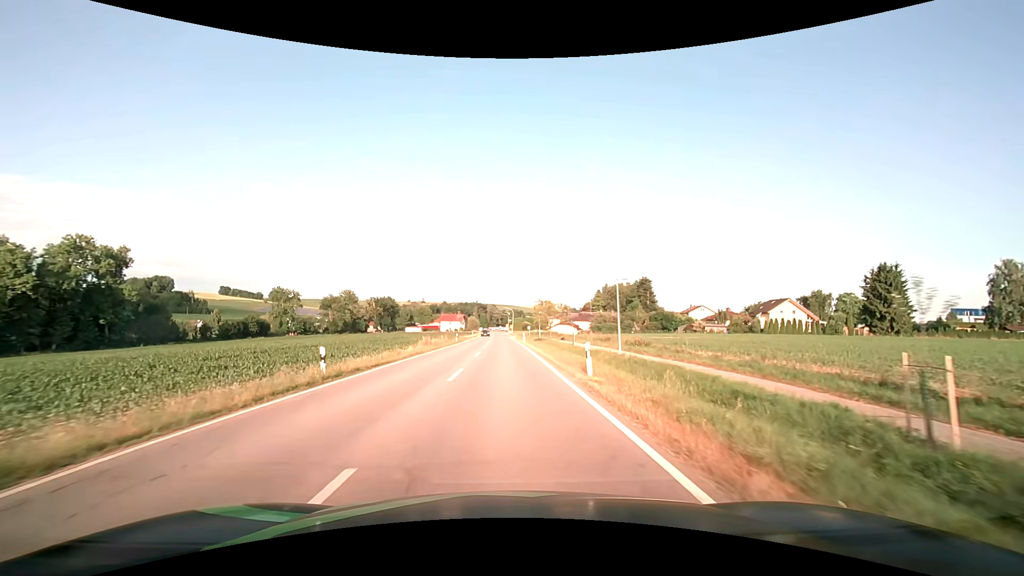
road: secondary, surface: asphalt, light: Day
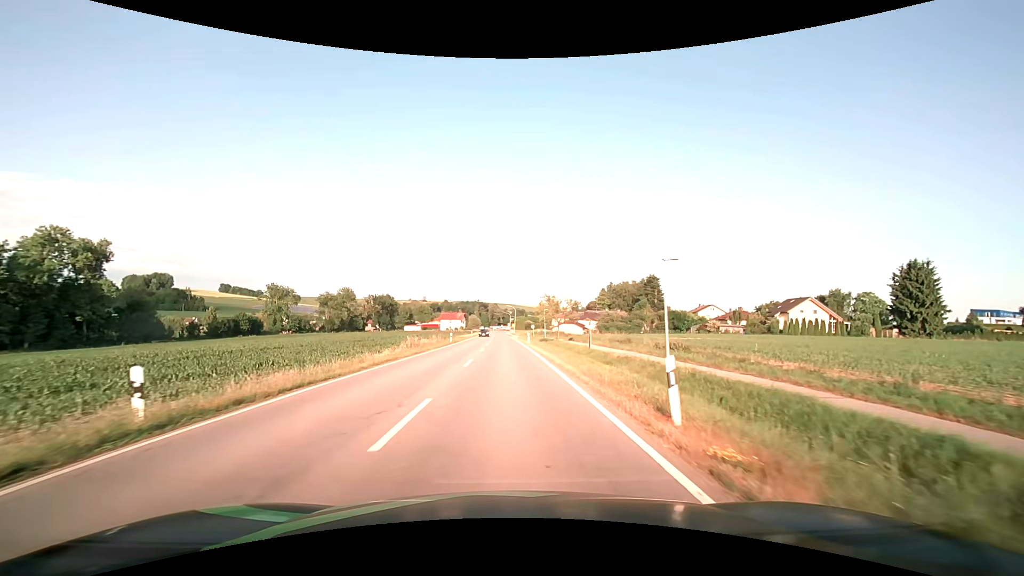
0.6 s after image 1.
(0.0, +7.6) m; 0°
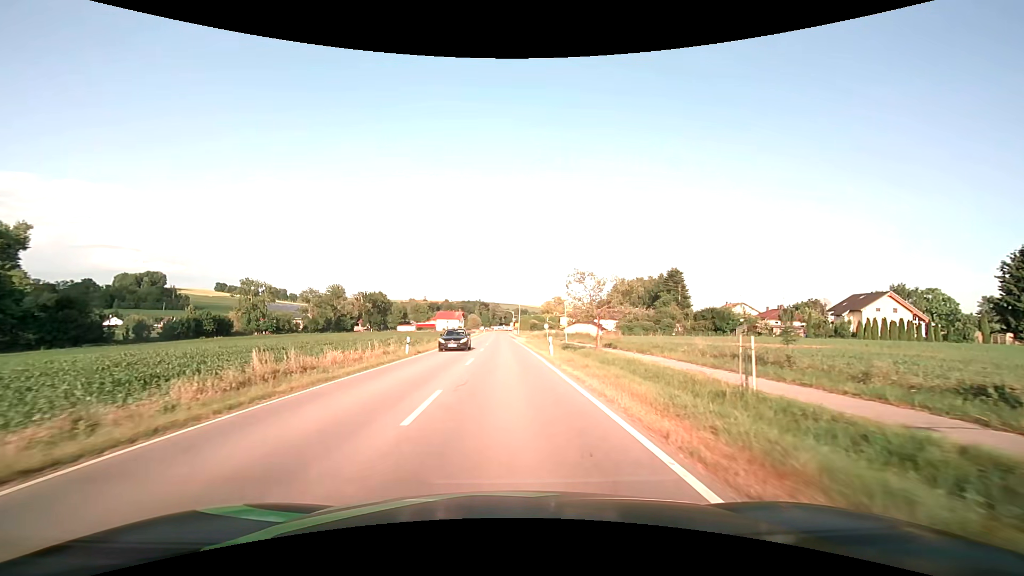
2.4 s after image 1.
(-0.1, +22.9) m; 0°
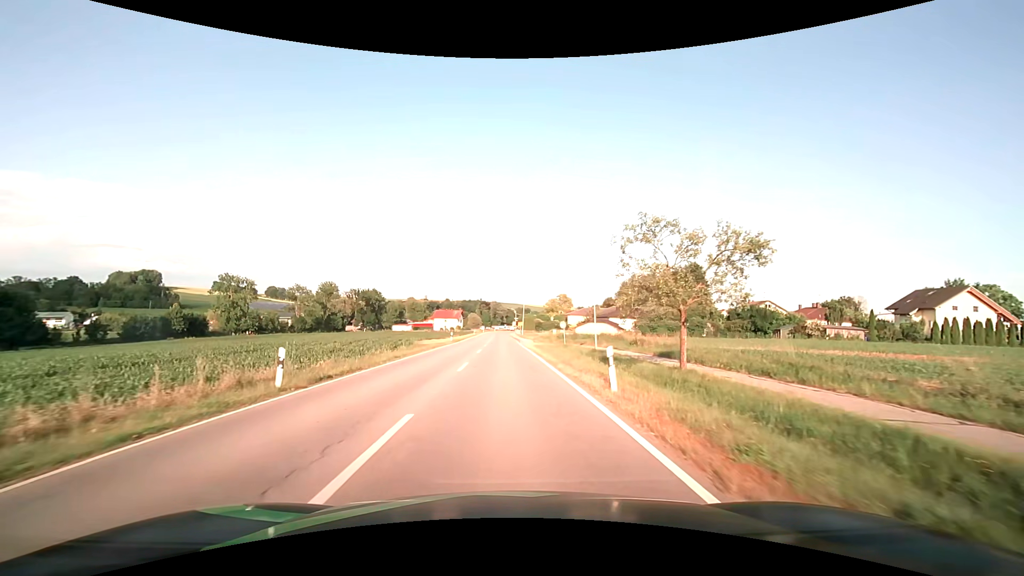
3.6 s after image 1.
(0.0, +15.3) m; 0°
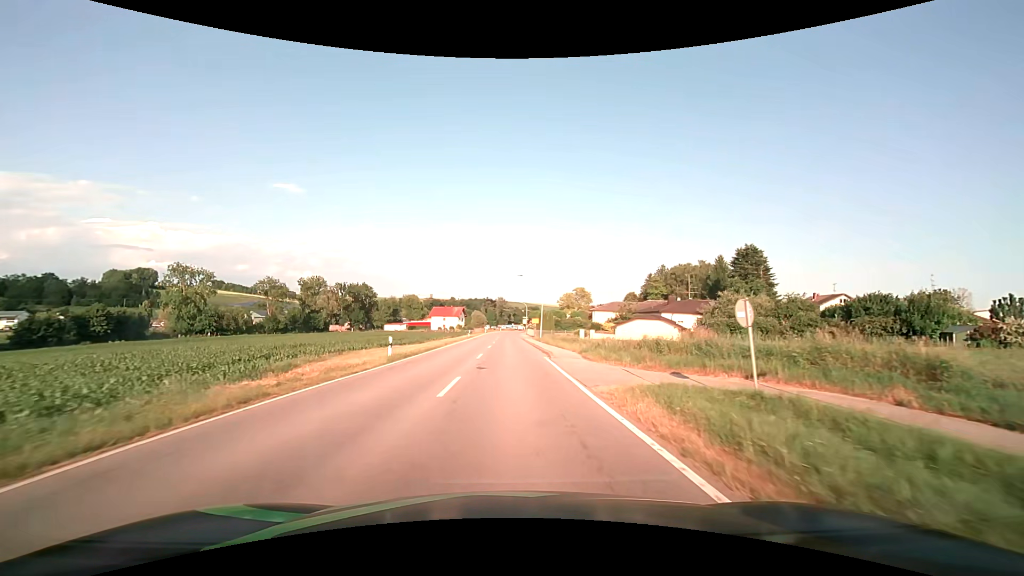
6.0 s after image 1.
(-0.2, +30.5) m; -1°
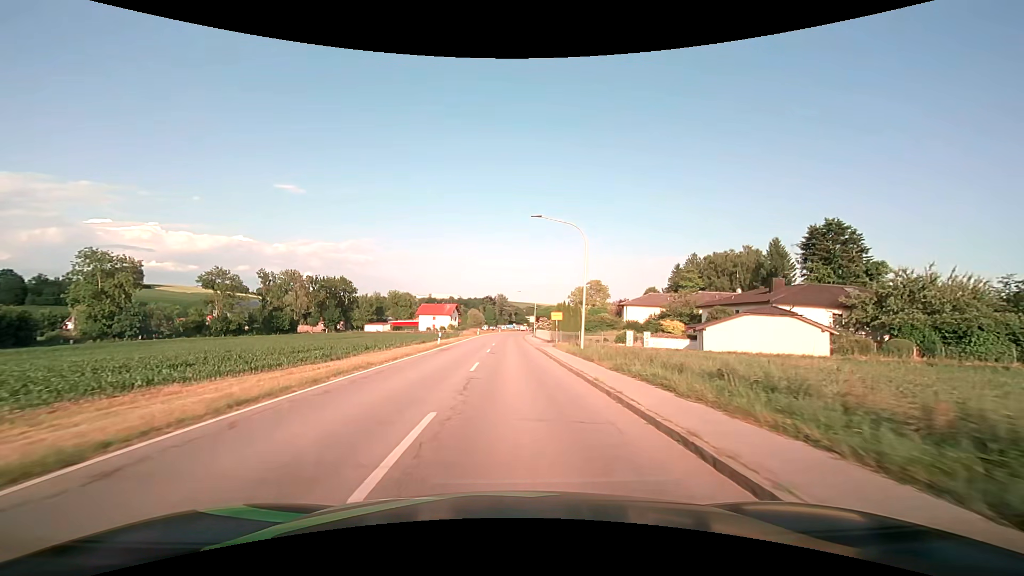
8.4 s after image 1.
(0.0, +30.4) m; 0°
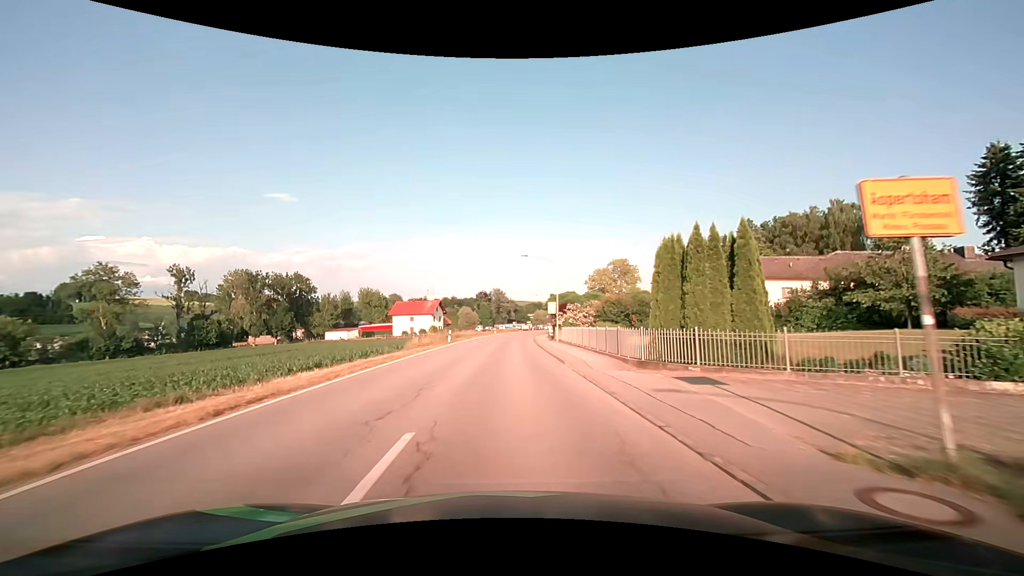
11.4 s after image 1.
(+0.1, +38.2) m; 0°
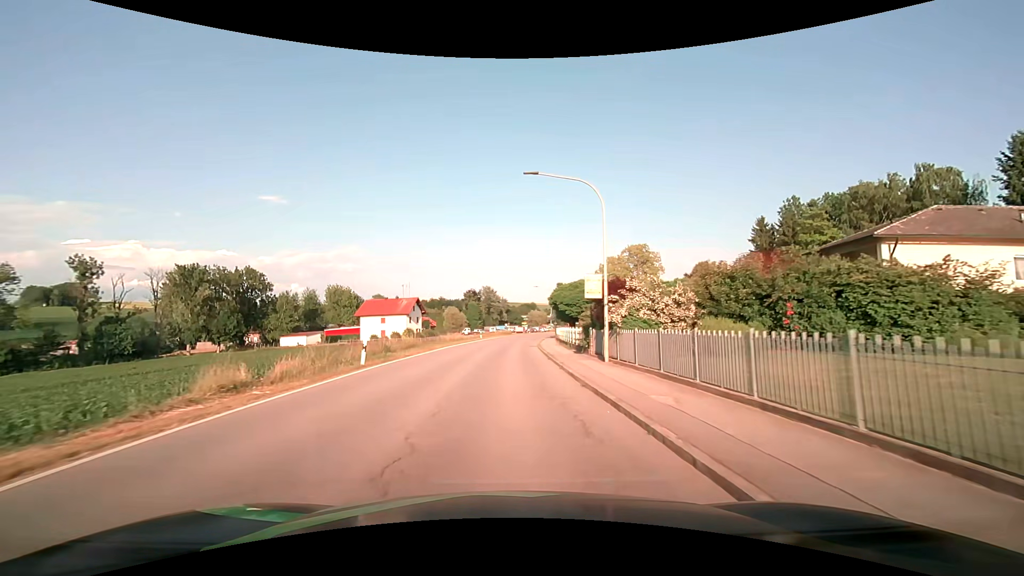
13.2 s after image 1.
(+0.1, +22.8) m; +1°
(0, +10) (0, +20) (0, +30) (+1, +40) (+1, +50) (+2, +60) (+3, +70) (+4, +80) (+6, +90) (+7, +100) m
